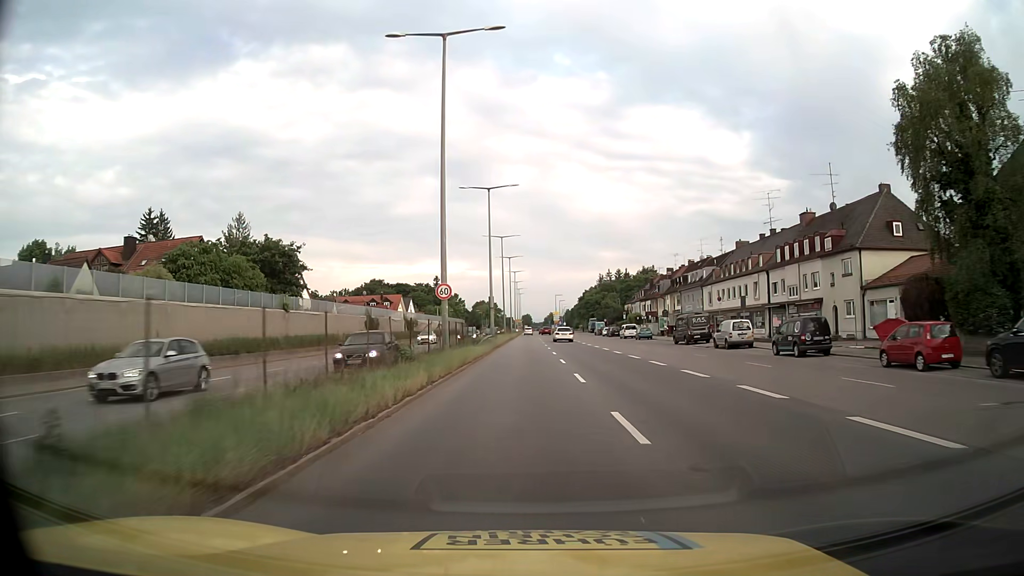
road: trunk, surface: asphalt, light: Day
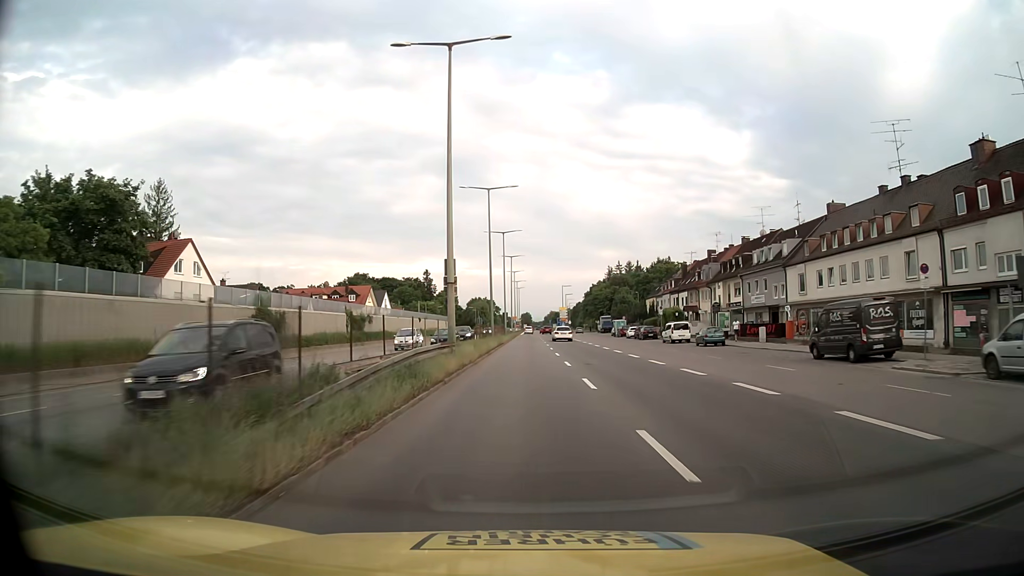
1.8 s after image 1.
(0.0, +29.2) m; 0°
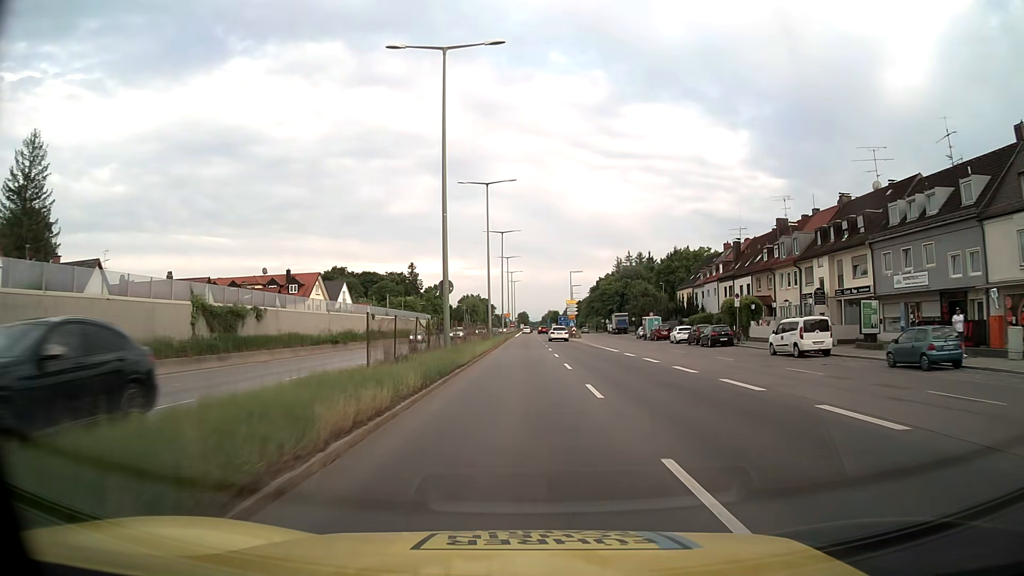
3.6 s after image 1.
(+0.1, +29.2) m; 0°
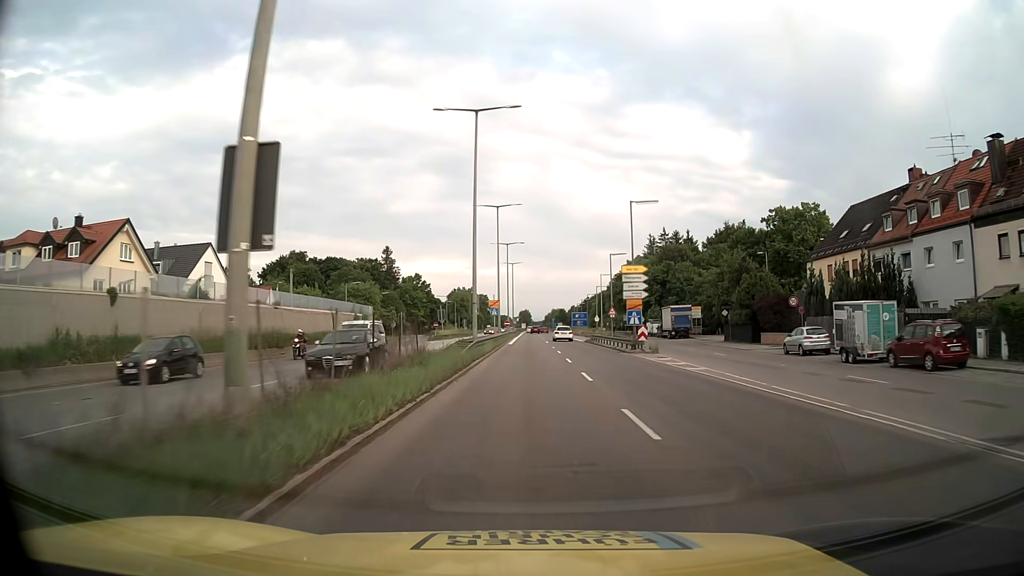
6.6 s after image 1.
(-0.2, +48.7) m; 0°
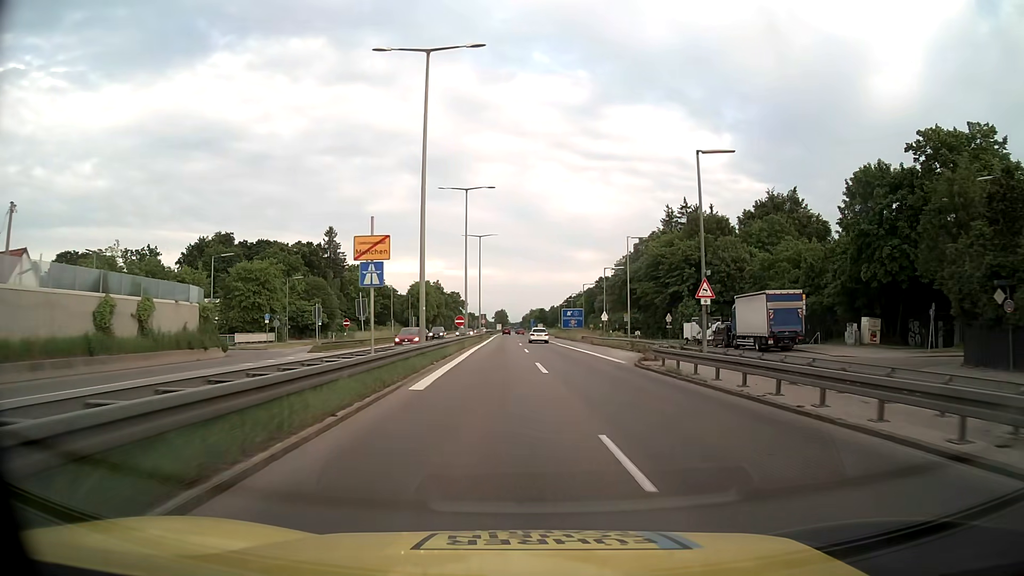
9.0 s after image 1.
(+0.5, +38.9) m; +2°
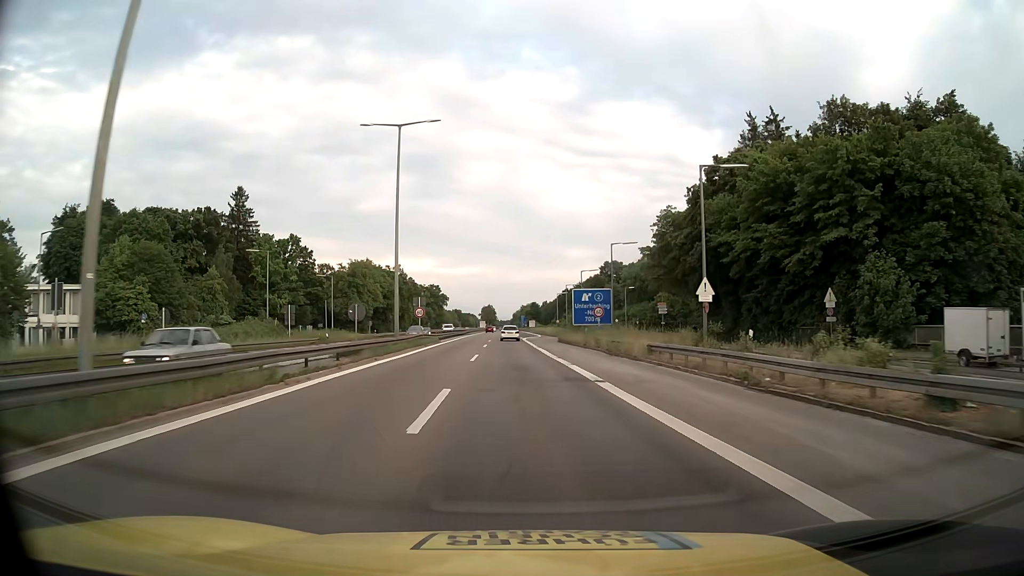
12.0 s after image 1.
(+1.0, +48.6) m; +1°
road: motorway
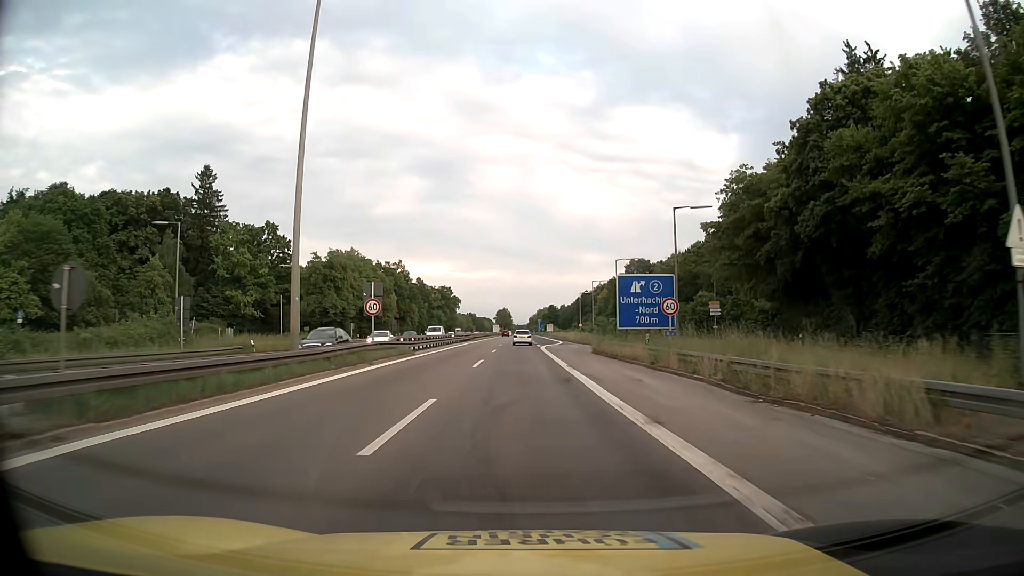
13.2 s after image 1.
(-0.2, +19.5) m; -1°
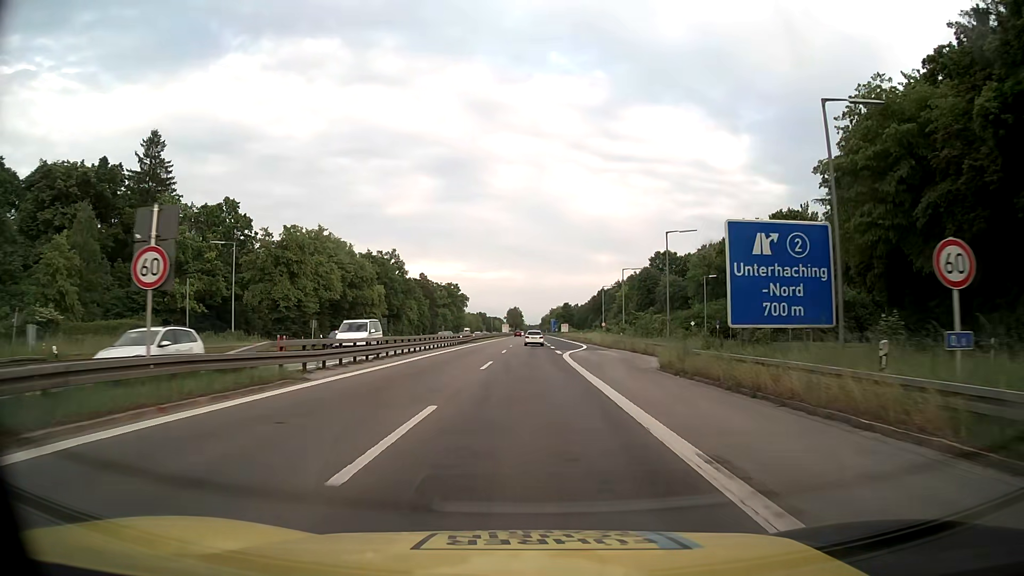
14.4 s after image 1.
(-0.2, +19.5) m; -1°
(0, +10) (0, +20) (0, +30) (0, +40) (0, +50) (0, +60) (0, +70) (+1, +80) (+1, +90) (+1, +100) m
